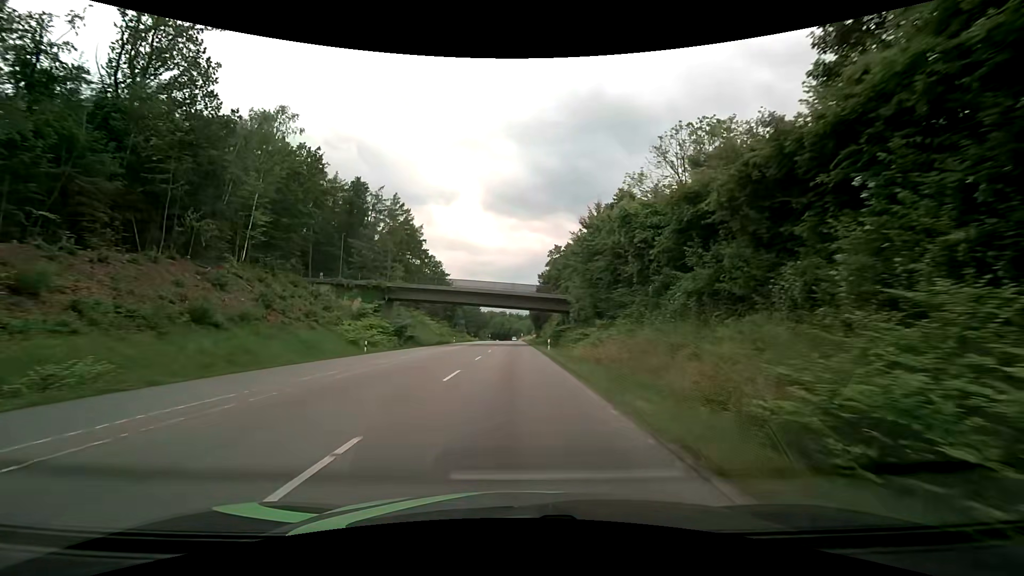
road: secondary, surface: asphalt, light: Day
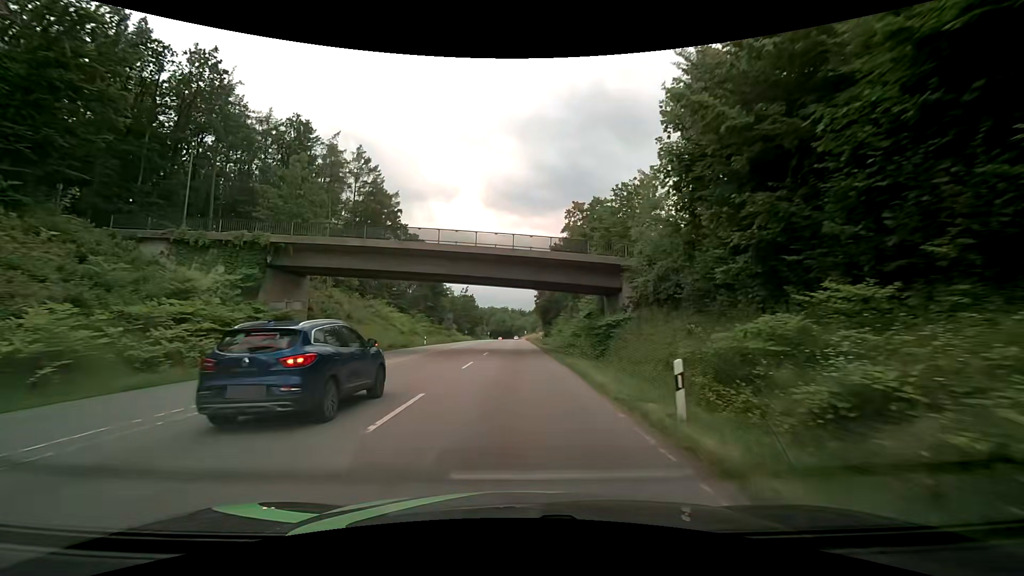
(-0.2, +30.5) m; -1°
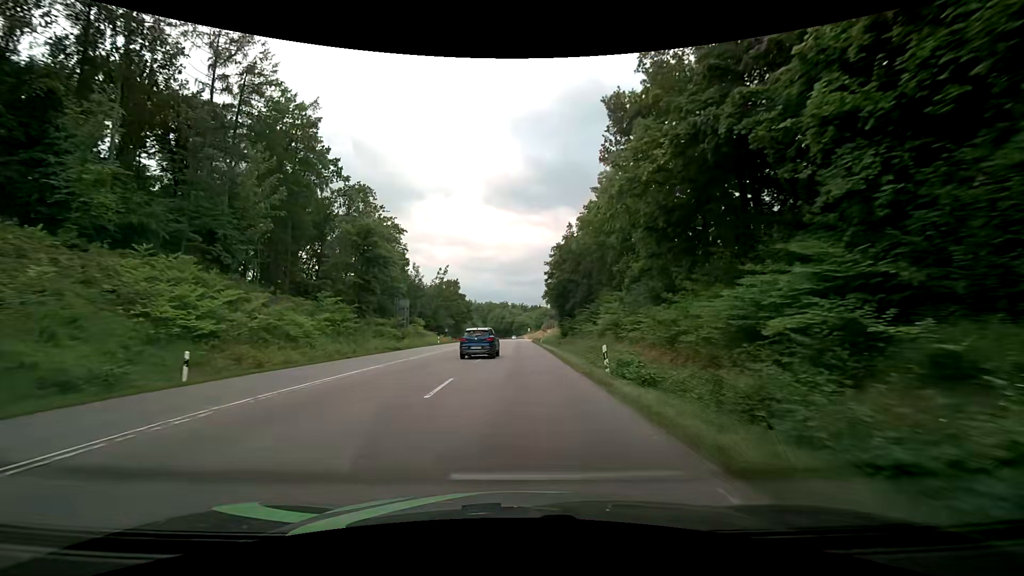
(+0.2, +42.9) m; -1°
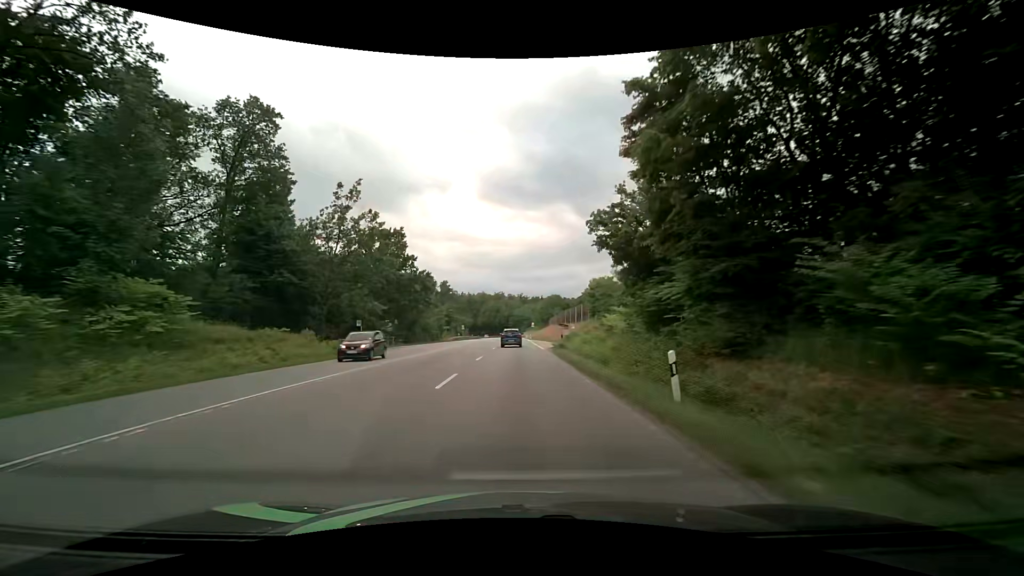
(+0.7, +56.7) m; +1°
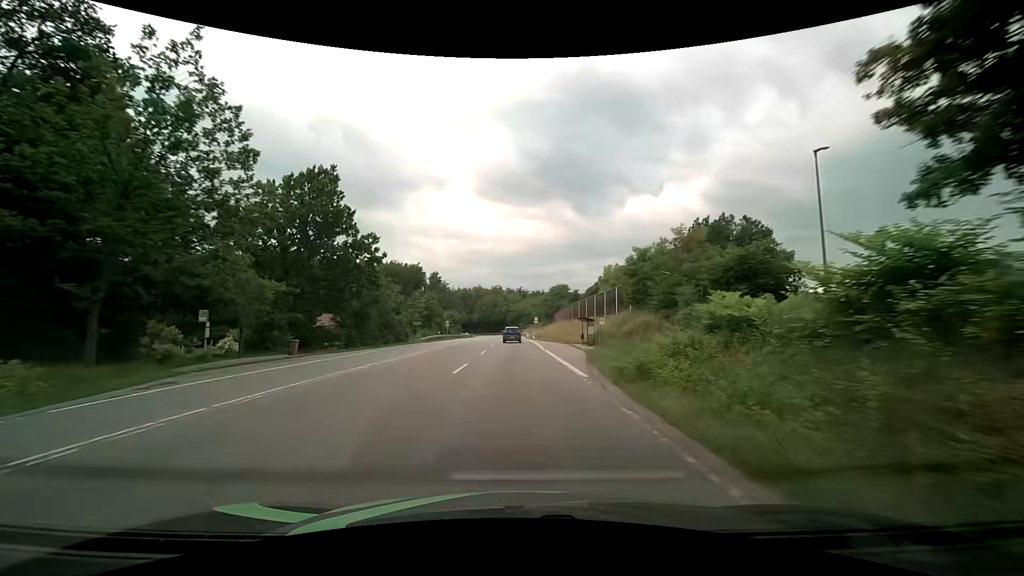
(-0.1, +23.4) m; 0°
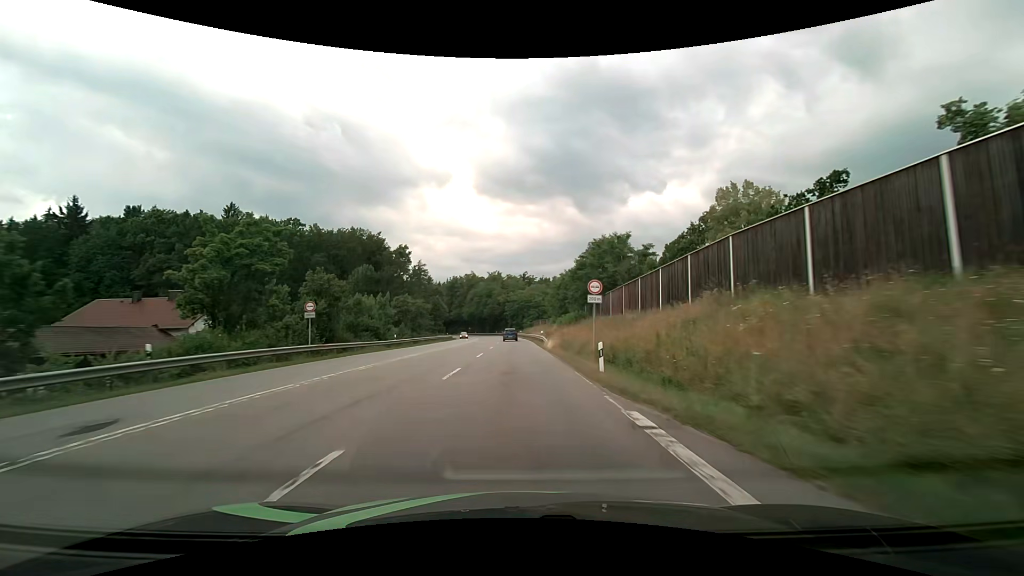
(-0.3, +60.1) m; 0°
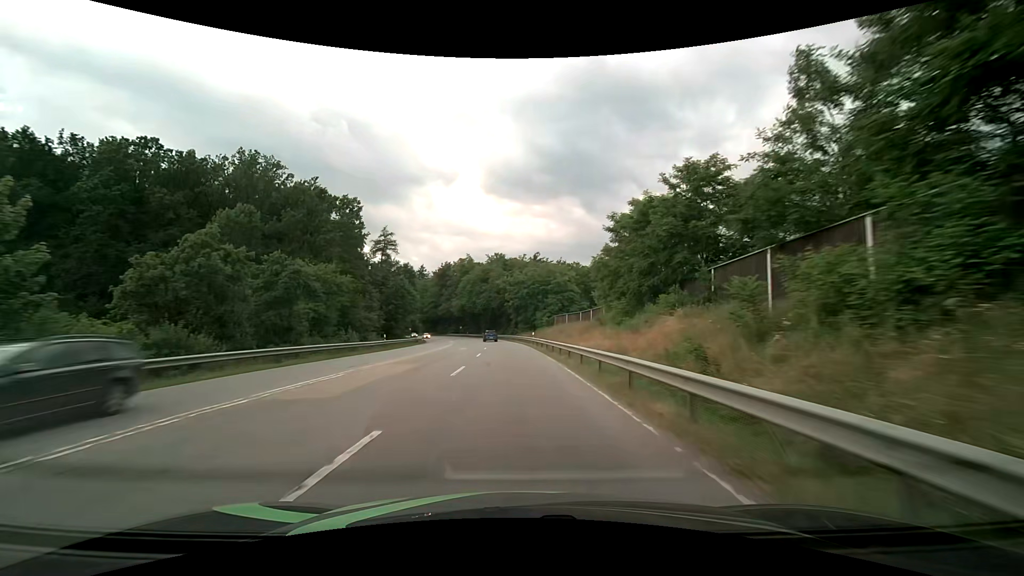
(-0.3, +49.2) m; -1°
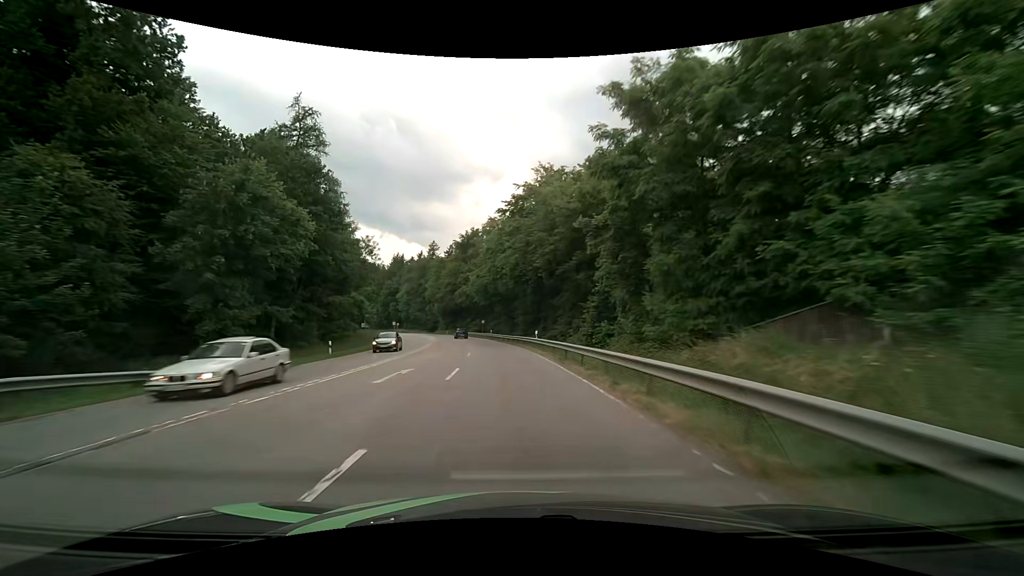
(-2.2, +61.4) m; -5°
(0, +10) (-1, +20) (-1, +30) (-2, +40) (-3, +50) (-5, +60) (-7, +70) (-9, +79) (-11, +89) (-13, +99) m
